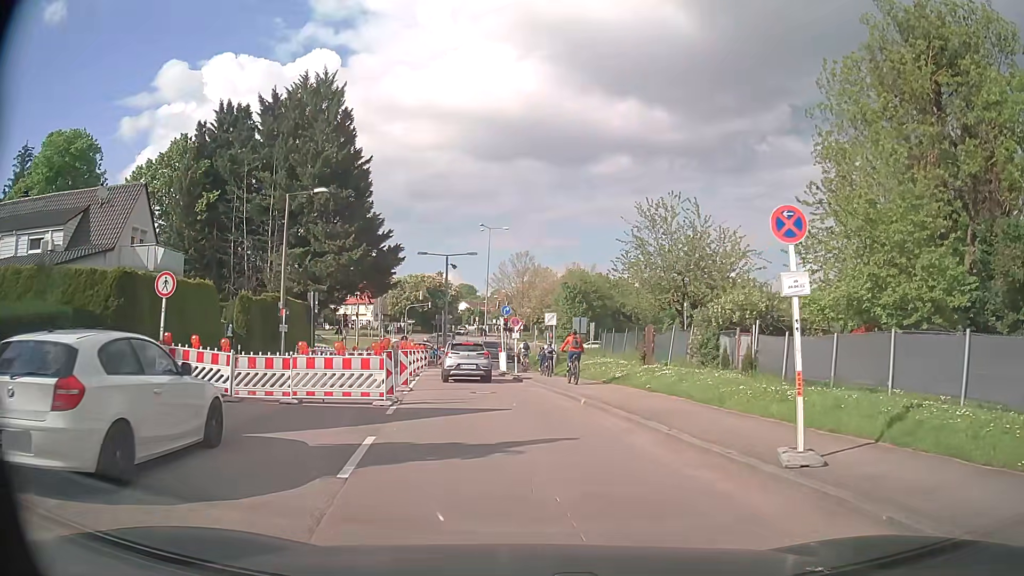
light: Day
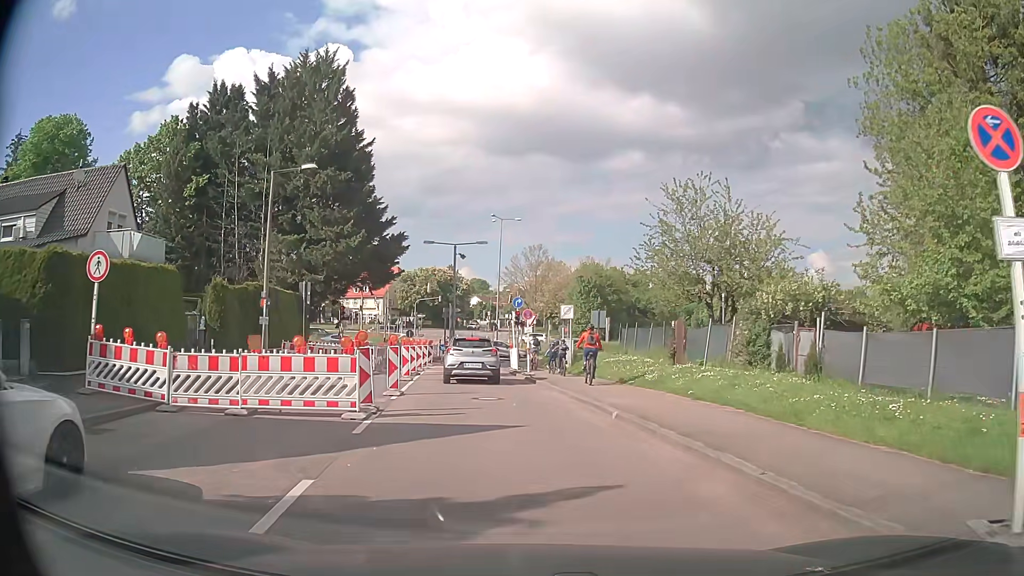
(0.0, +3.3) m; -2°
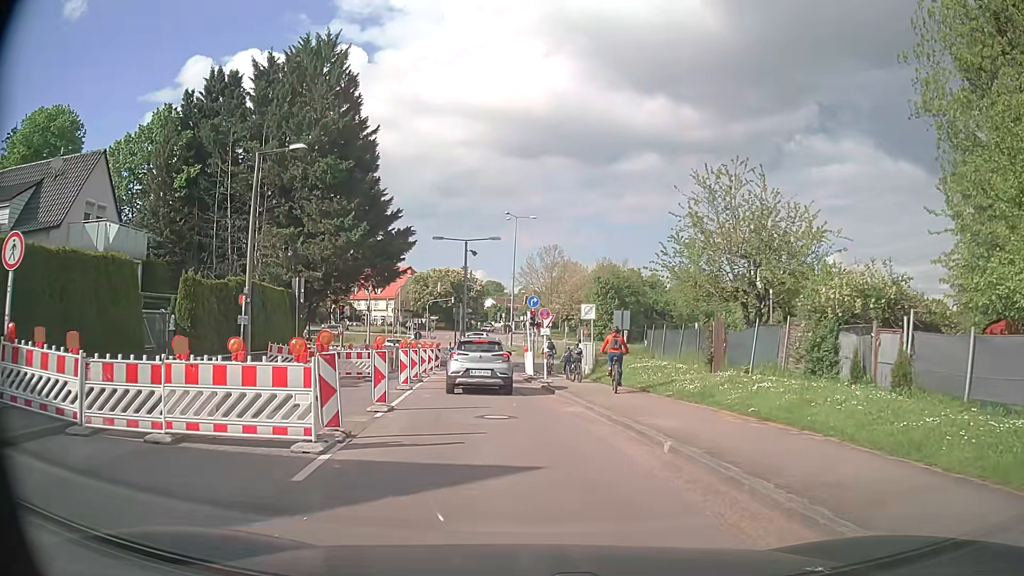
(0.0, +3.1) m; 0°
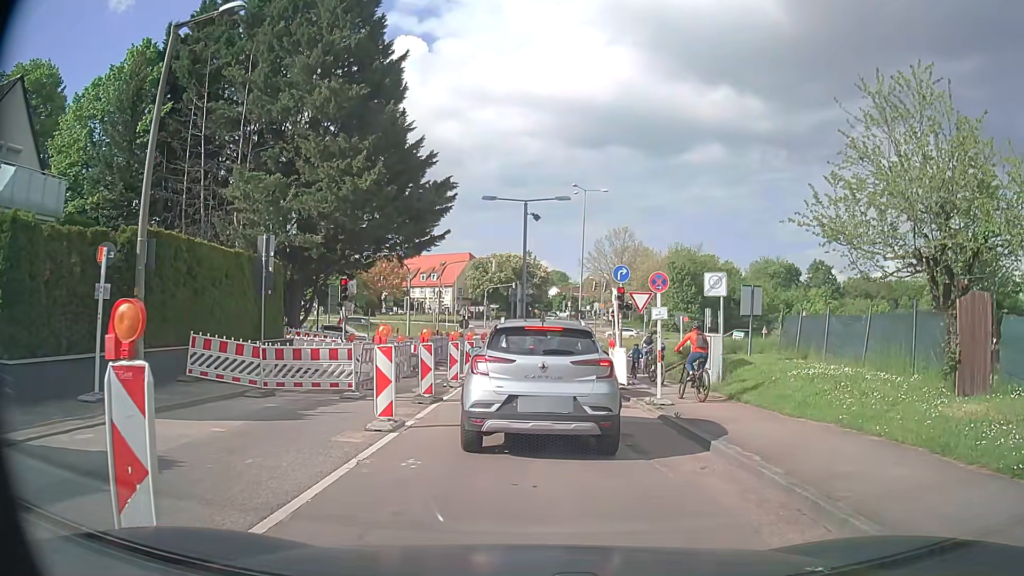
(-0.6, +10.1) m; -4°
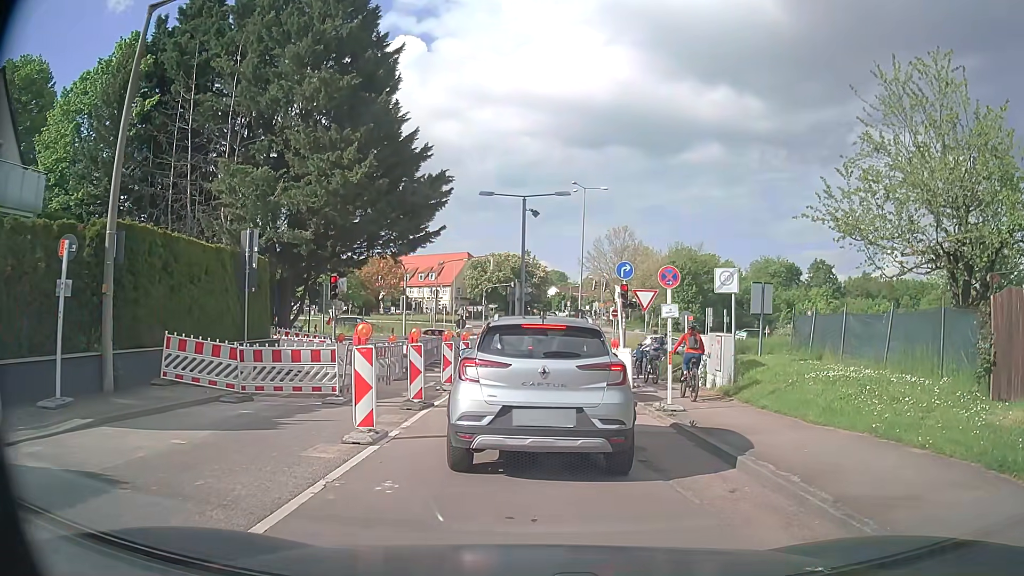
(0.0, +1.1) m; 0°
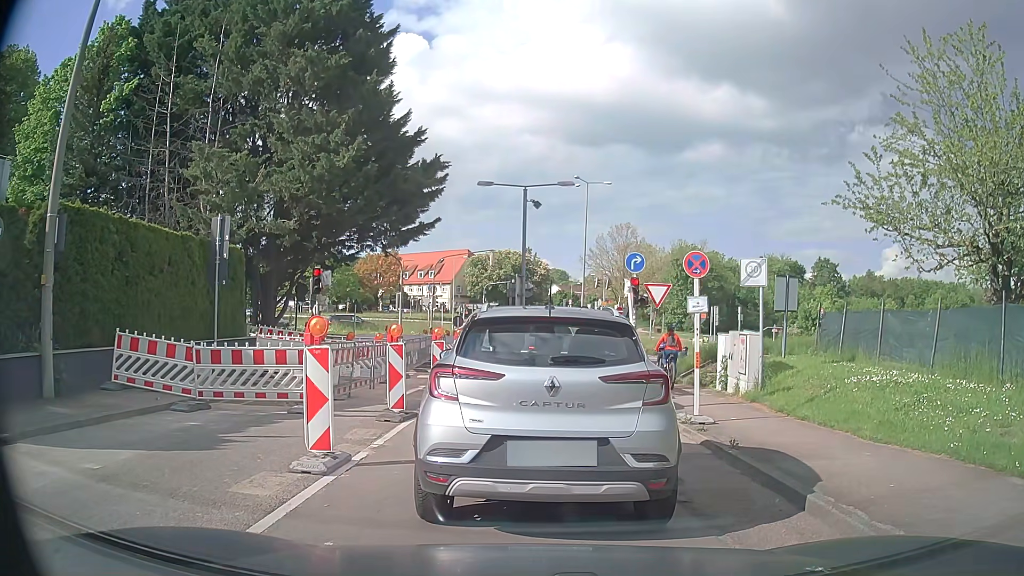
(0.0, +1.9) m; 0°
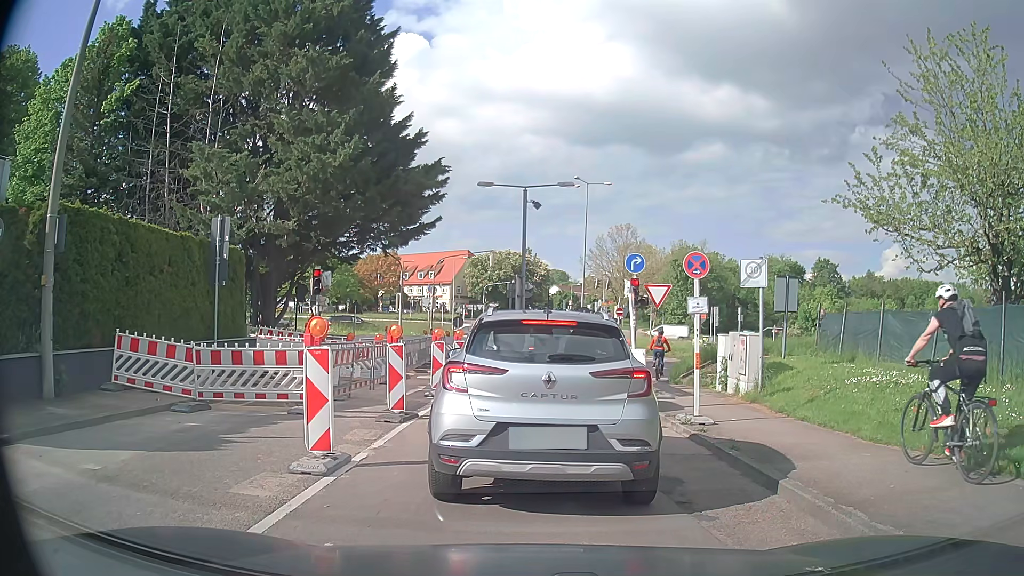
(0.0, +0.1) m; 0°
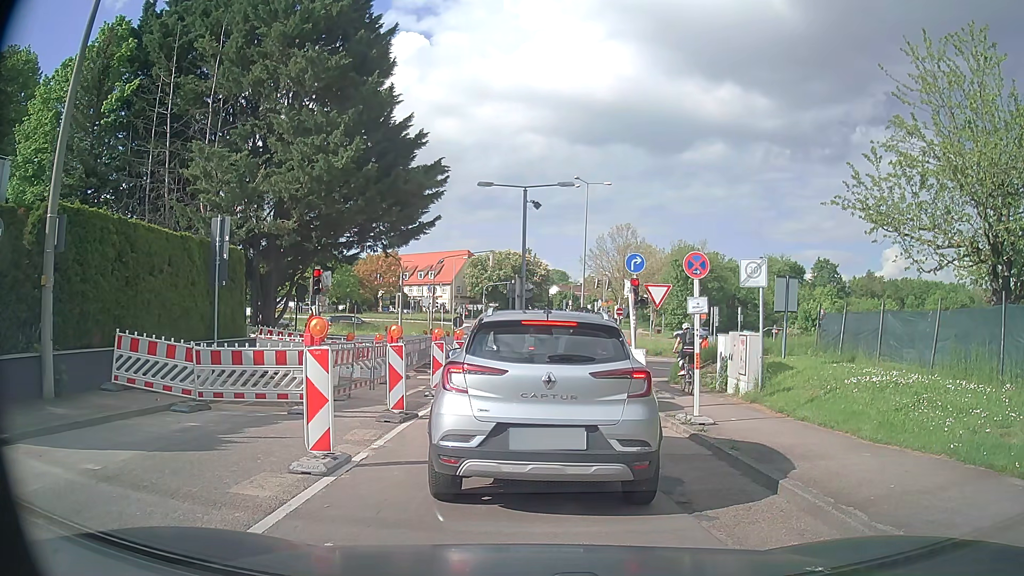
(0.0, 0.0) m; 0°
